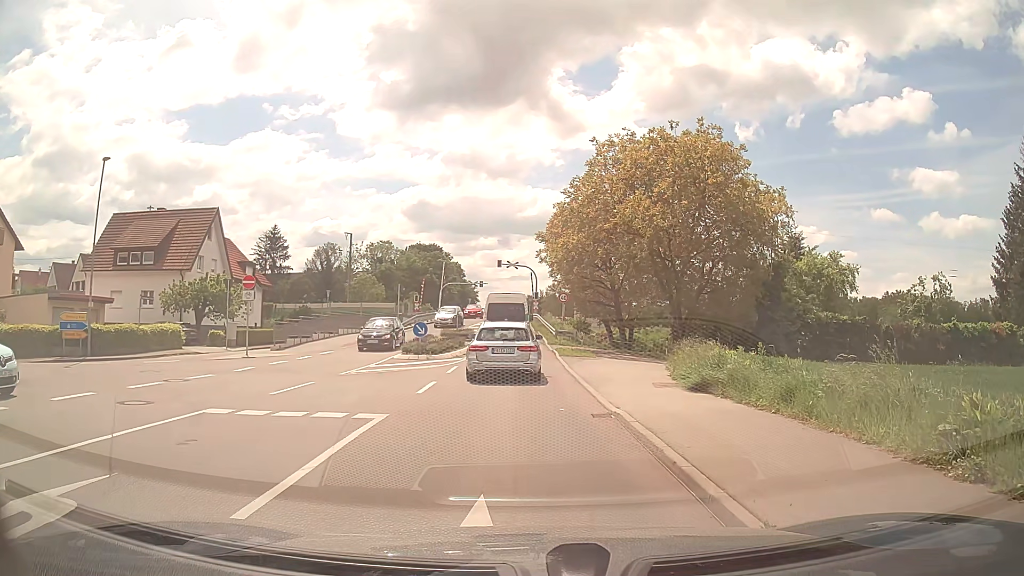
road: secondary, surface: asphalt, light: Day
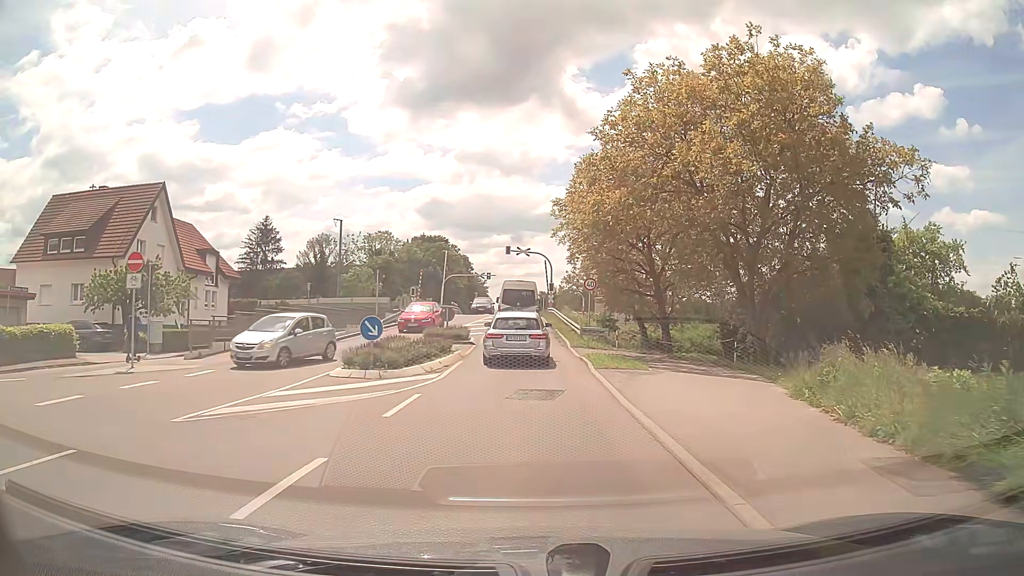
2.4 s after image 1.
(0.0, +10.5) m; 0°
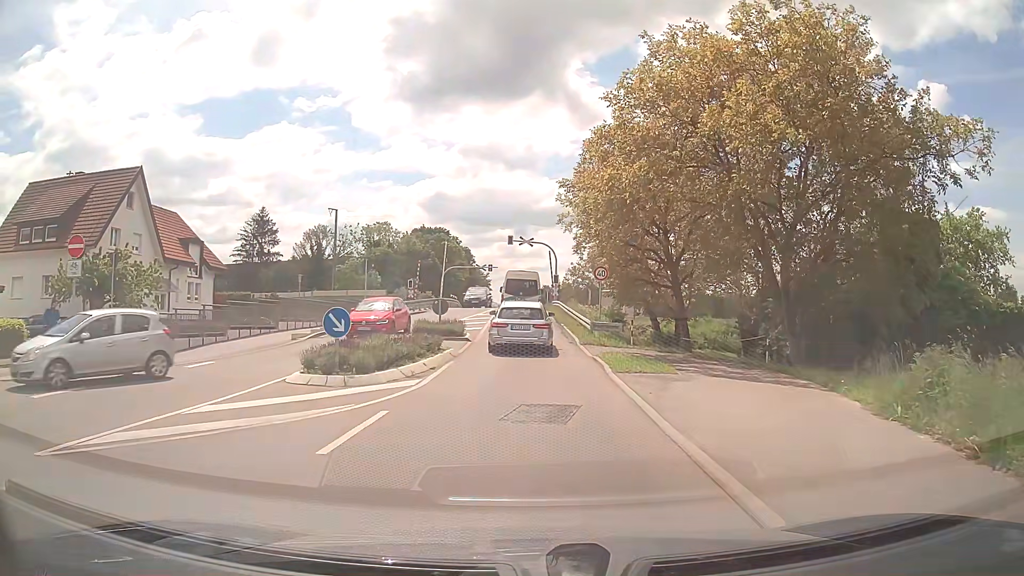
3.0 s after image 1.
(0.0, +3.2) m; 0°
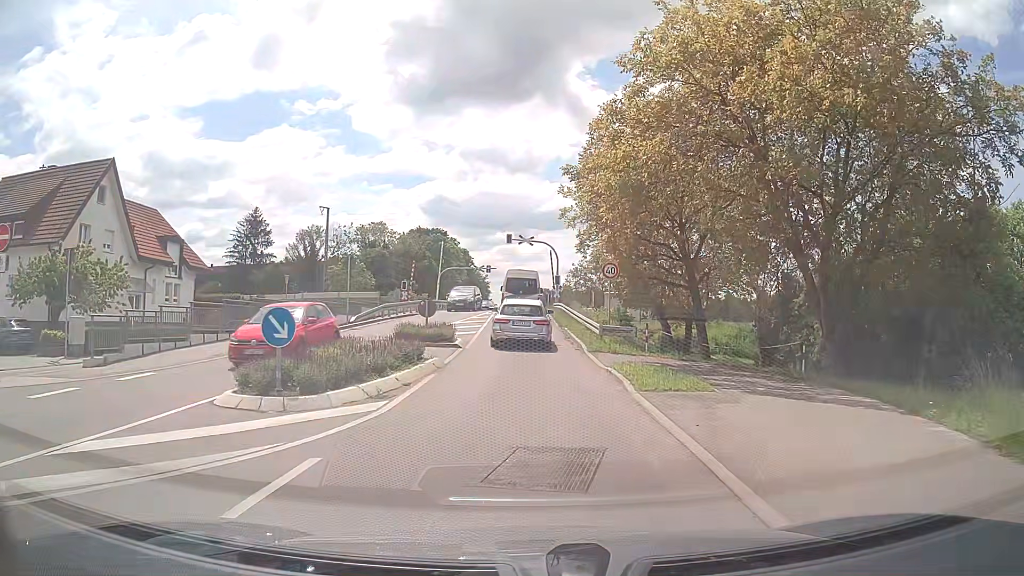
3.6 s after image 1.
(0.0, +3.2) m; 0°
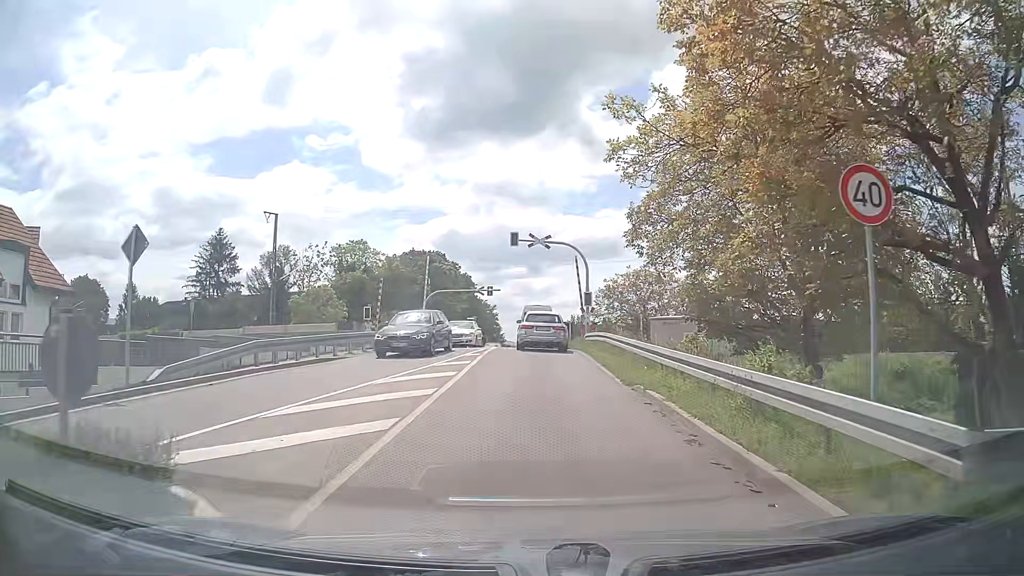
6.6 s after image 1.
(-0.1, +18.4) m; 0°
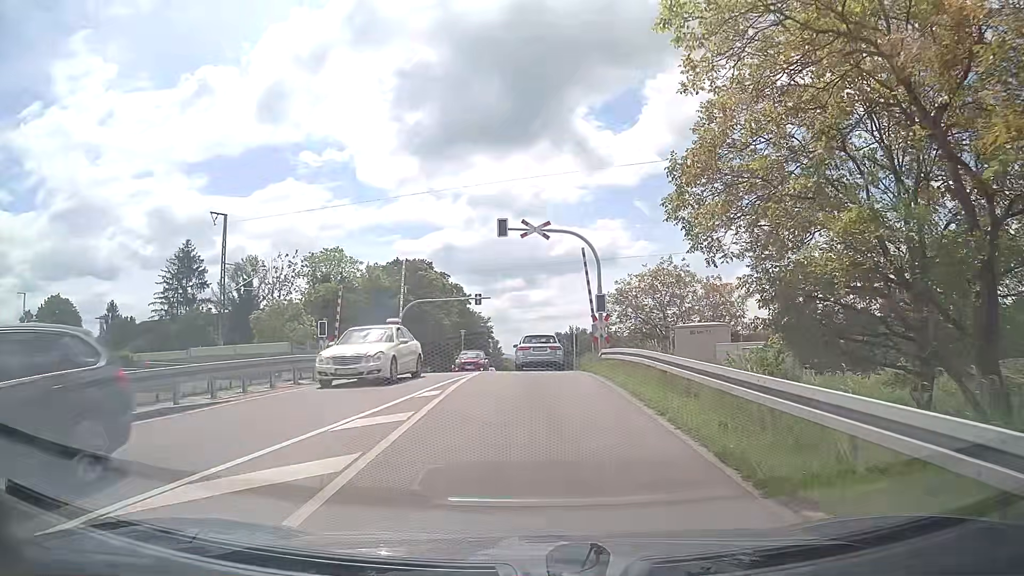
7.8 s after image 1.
(0.0, +8.8) m; -1°
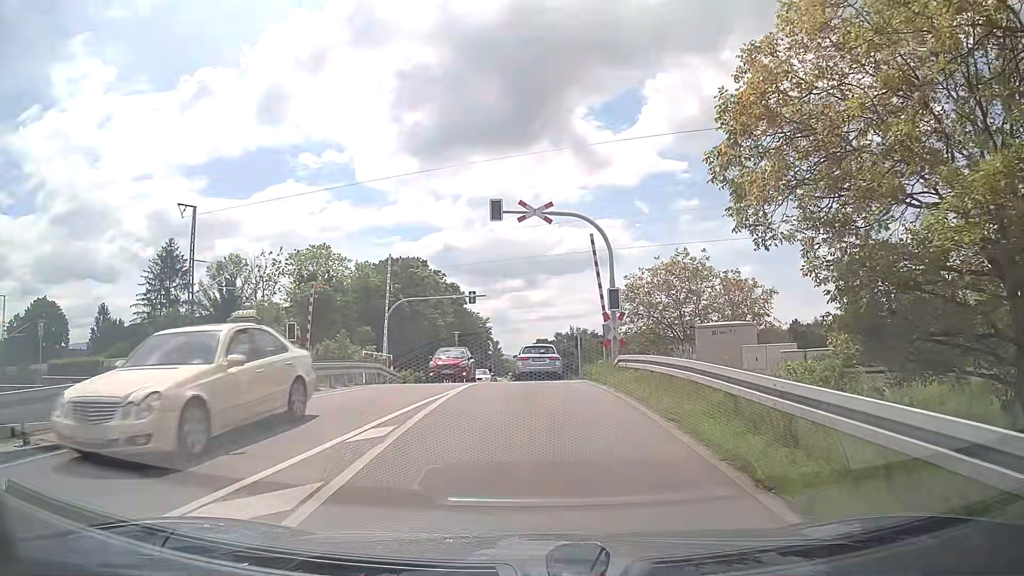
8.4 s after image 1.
(0.0, +4.6) m; 0°
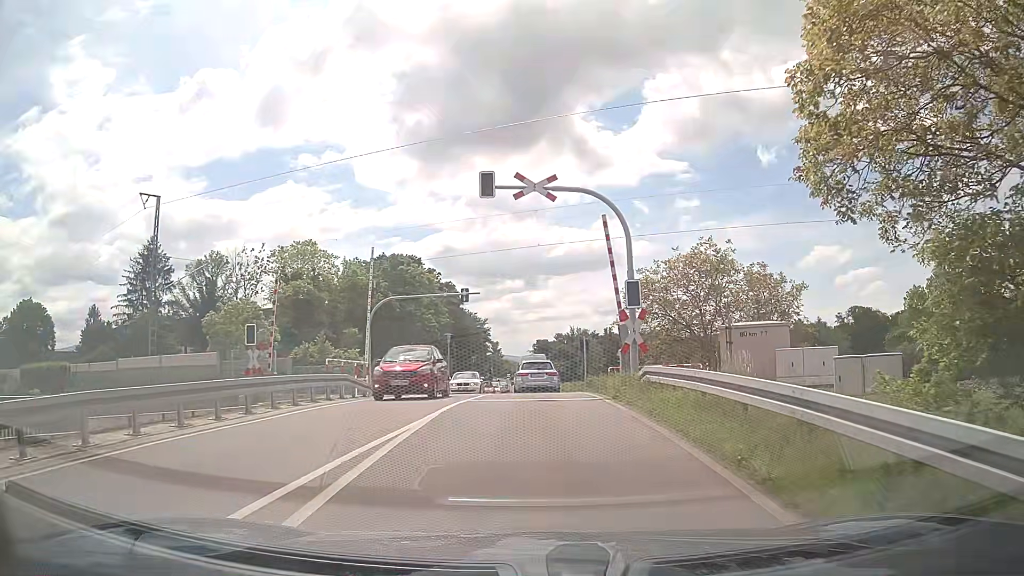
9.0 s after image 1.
(+0.1, +4.5) m; +1°
(0, +10) (0, +20) (0, +30) (-1, +40) (-1, +50) (-1, +60) (-1, +70) (-2, +80) (-2, +90) (-3, +100) m
